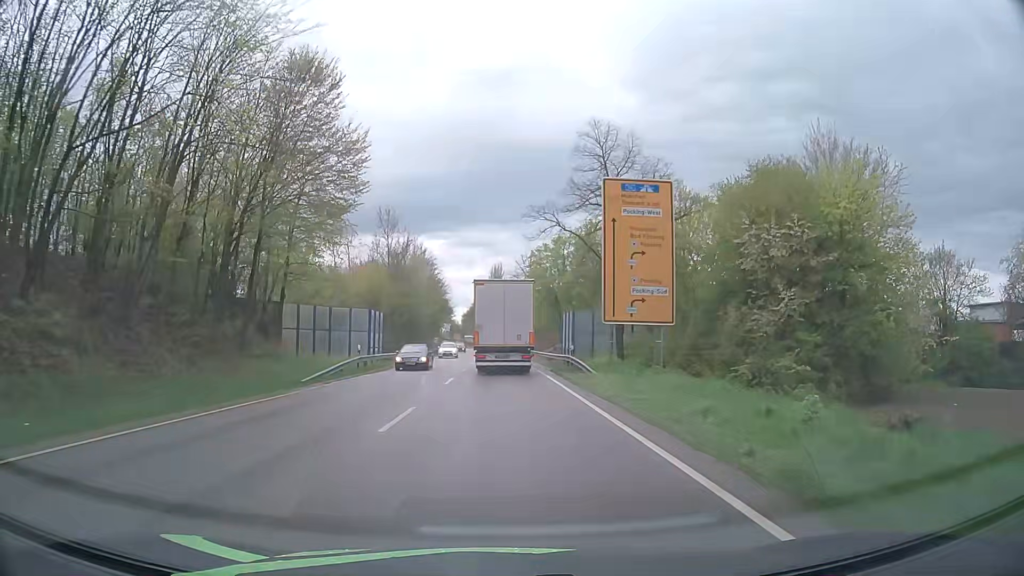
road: primary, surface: asphalt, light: Day
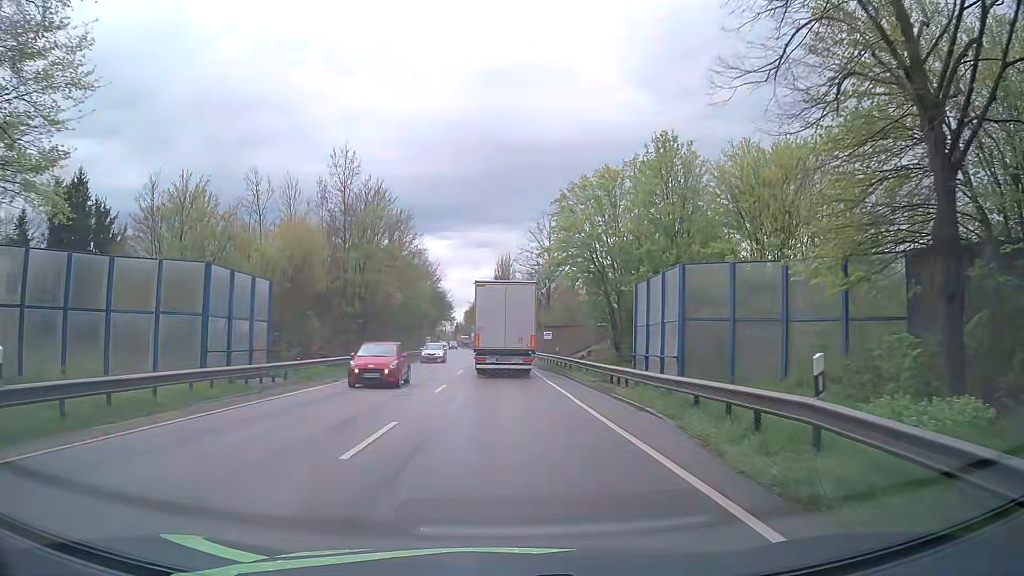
(-0.1, +26.5) m; 0°
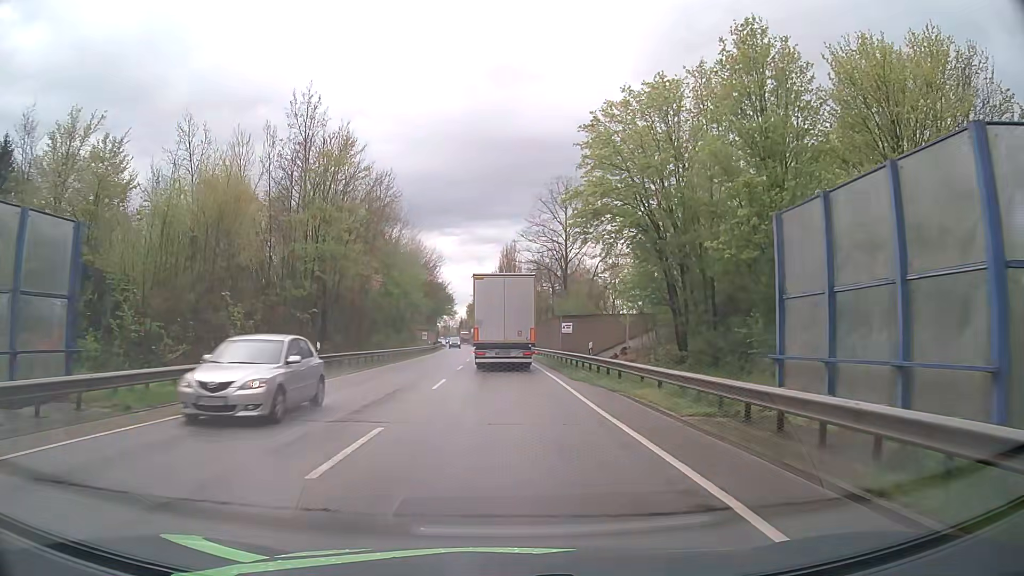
(-0.1, +13.0) m; -1°
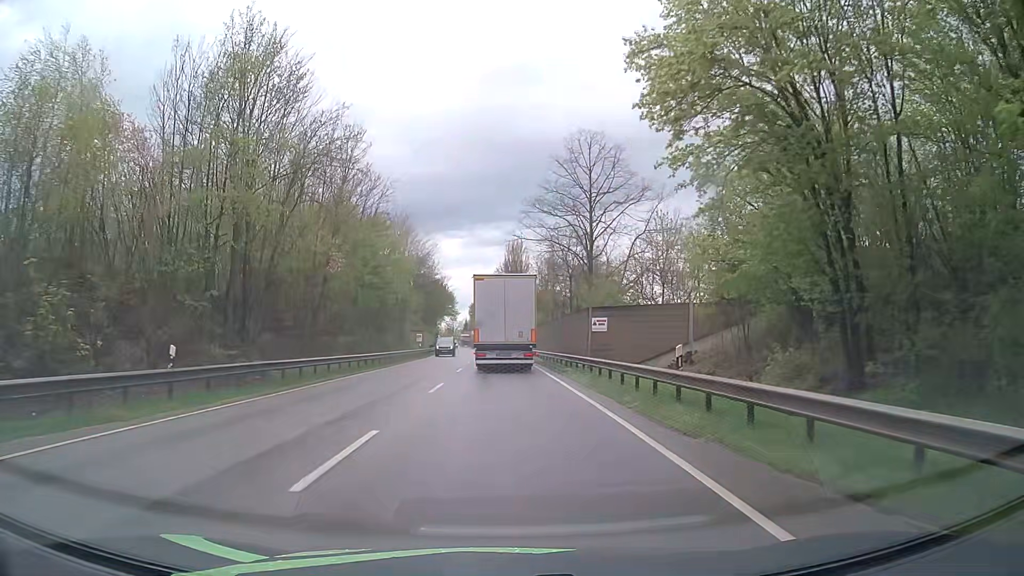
(-0.1, +12.9) m; -1°
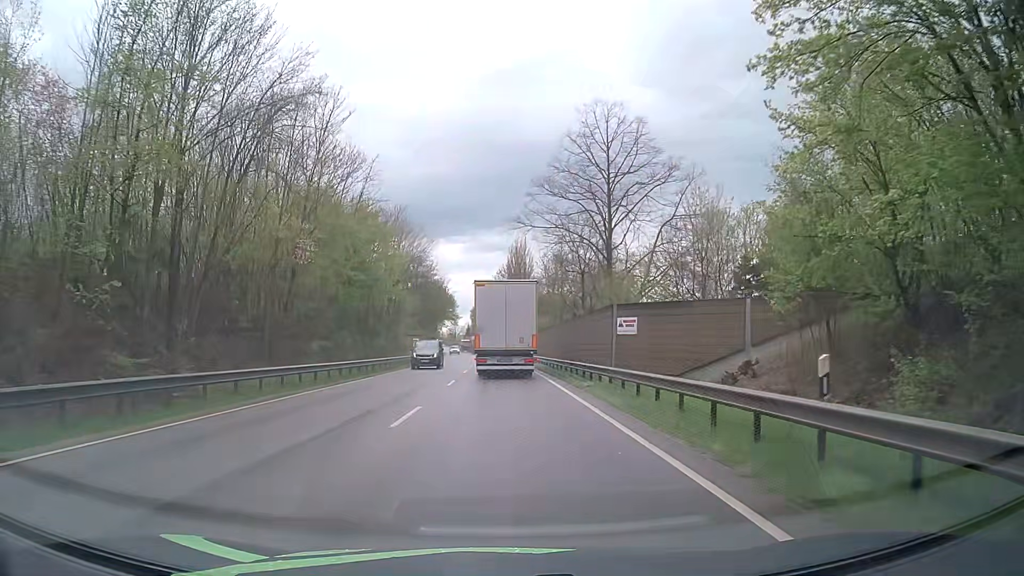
(0.0, +6.4) m; 0°
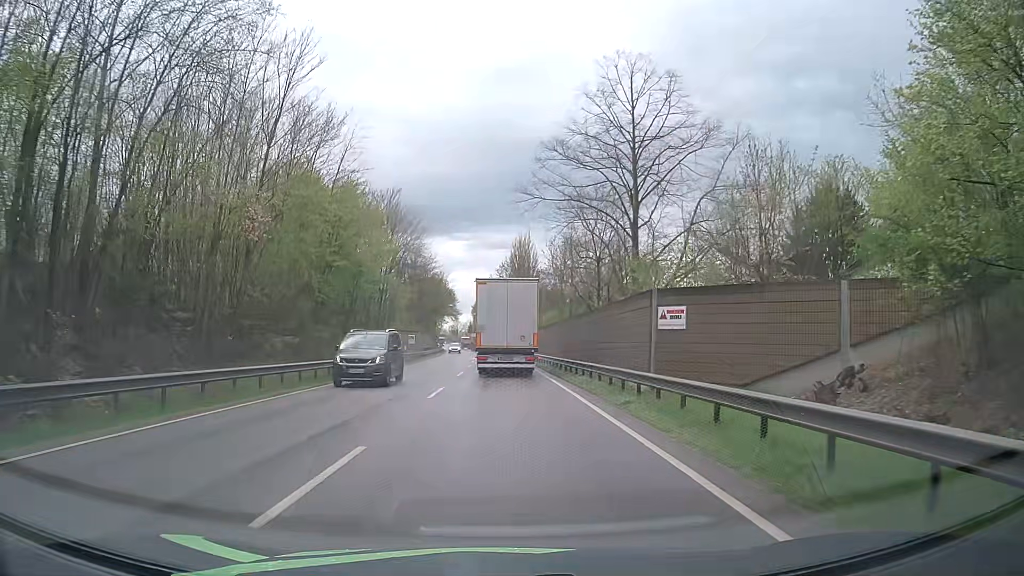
(-0.1, +6.3) m; 0°
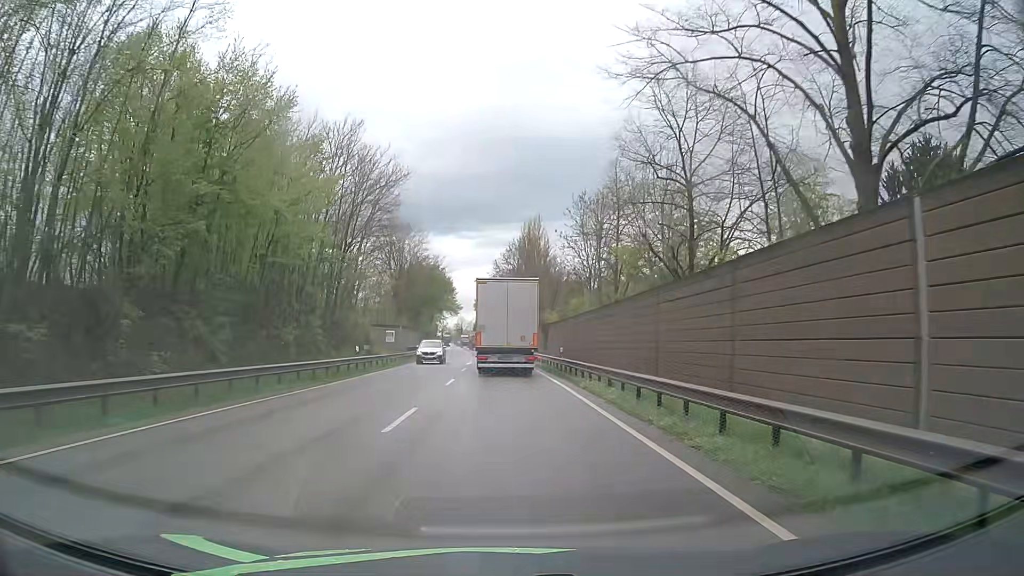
(-0.1, +19.0) m; 0°
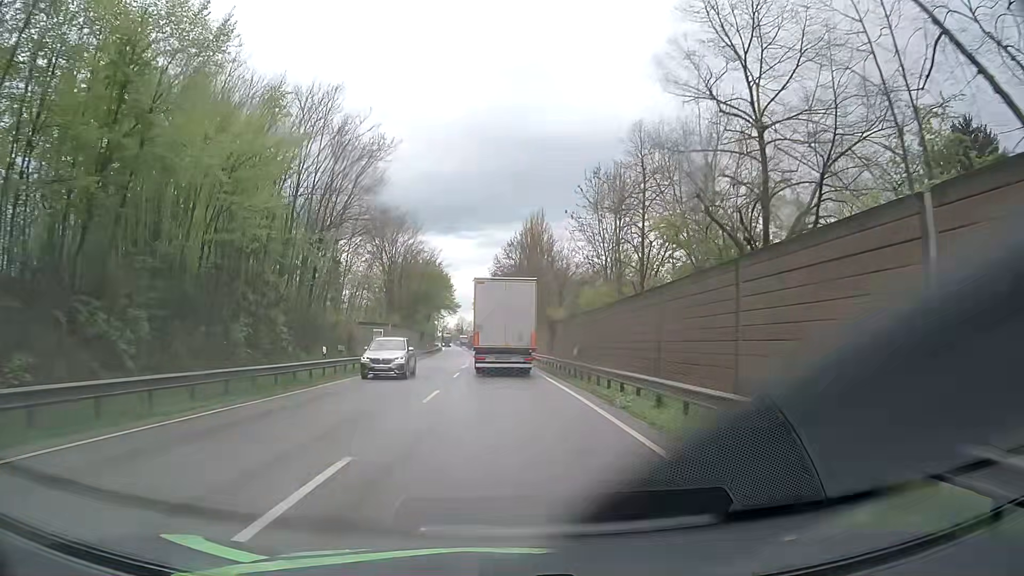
(-0.1, +6.3) m; 0°
